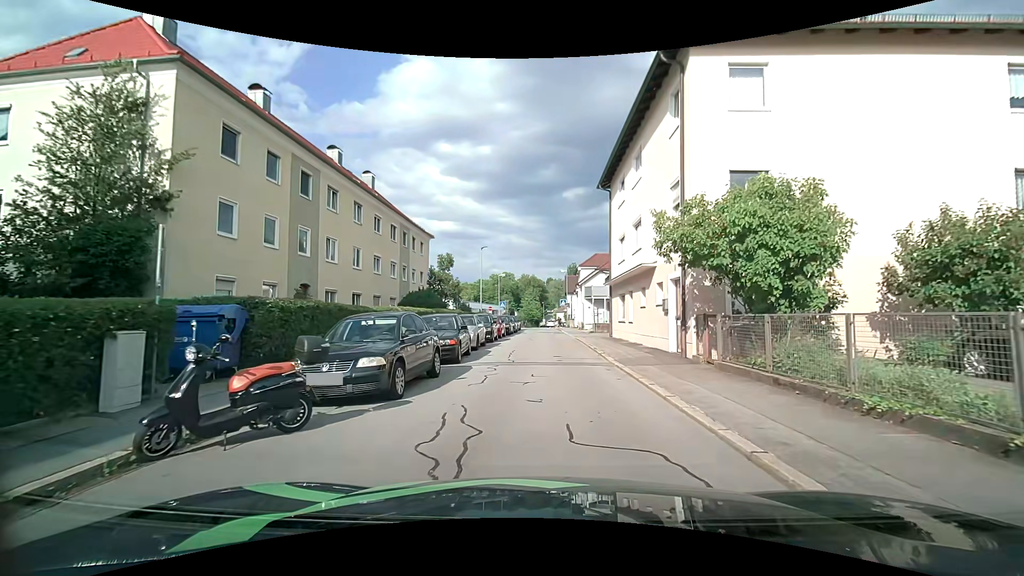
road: residential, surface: asphalt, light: Day
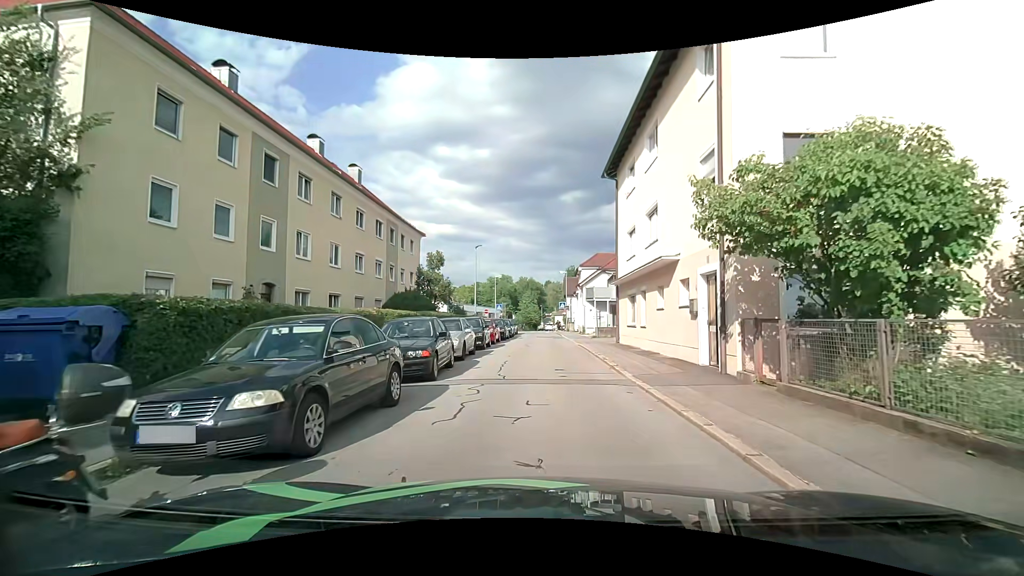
(0.0, +3.0) m; 0°
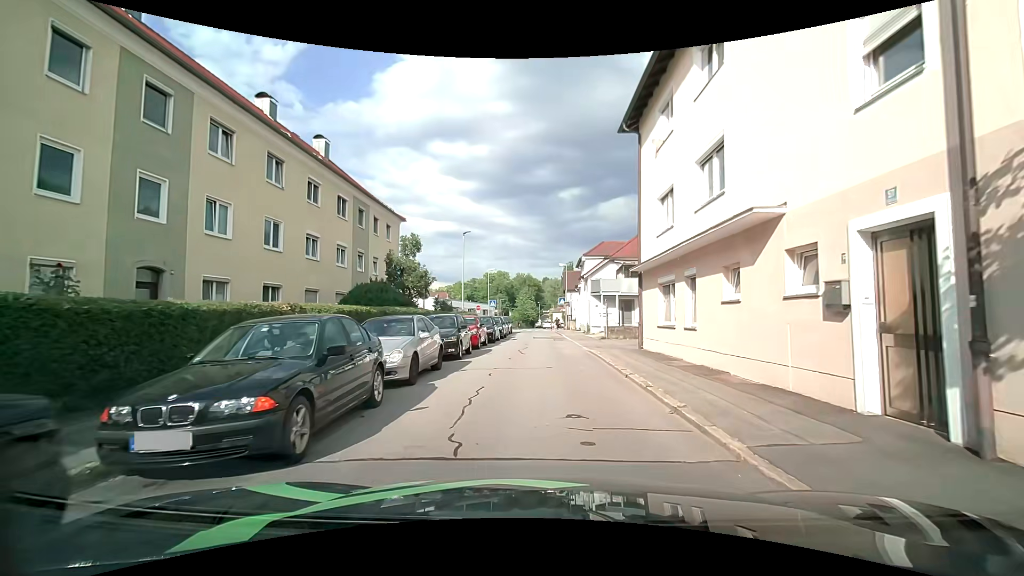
(0.0, +6.2) m; 0°
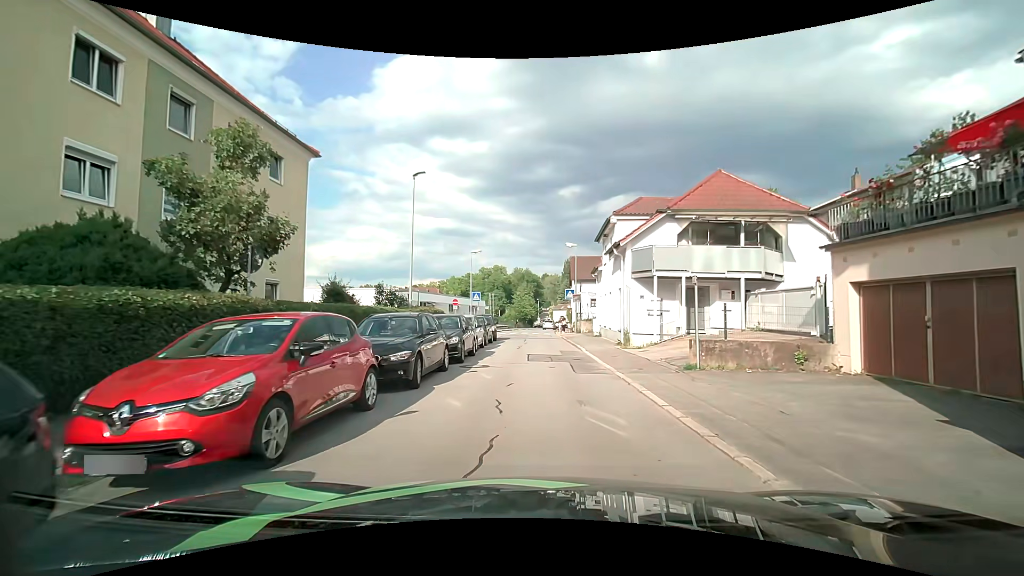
(-0.2, +16.3) m; 0°
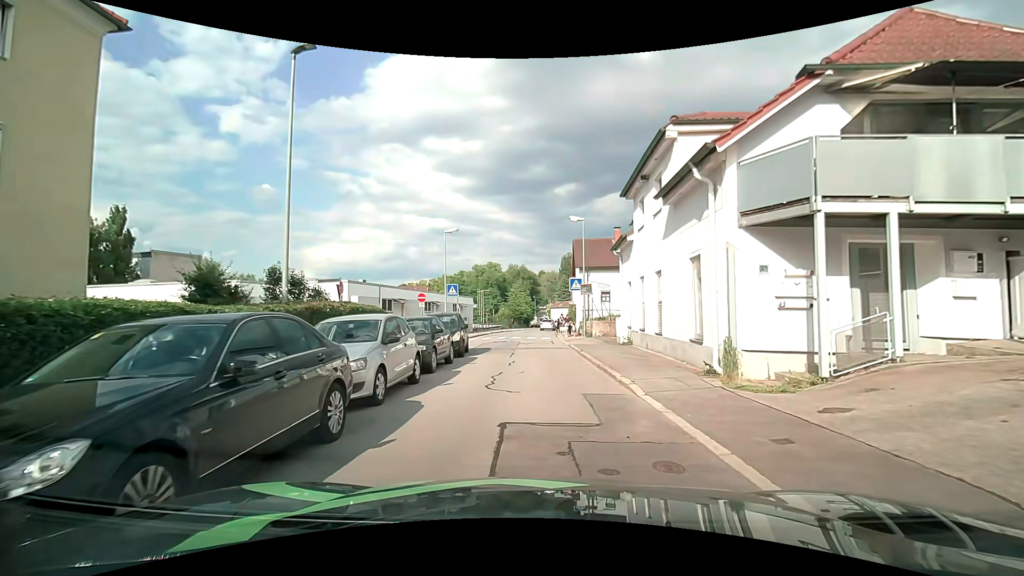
(0.0, +11.4) m; 0°
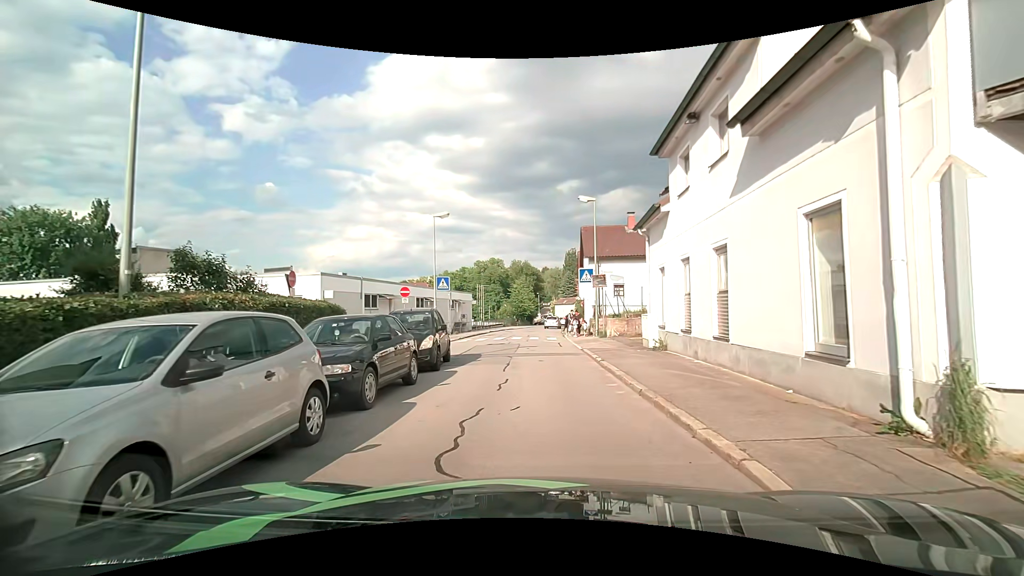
(0.0, +4.9) m; -1°
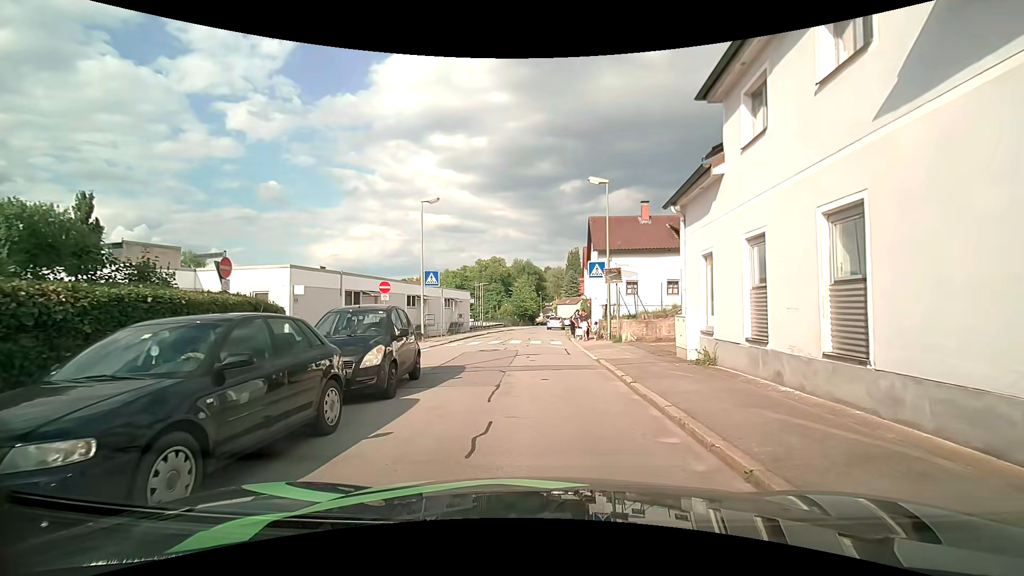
(0.0, +4.0) m; 0°
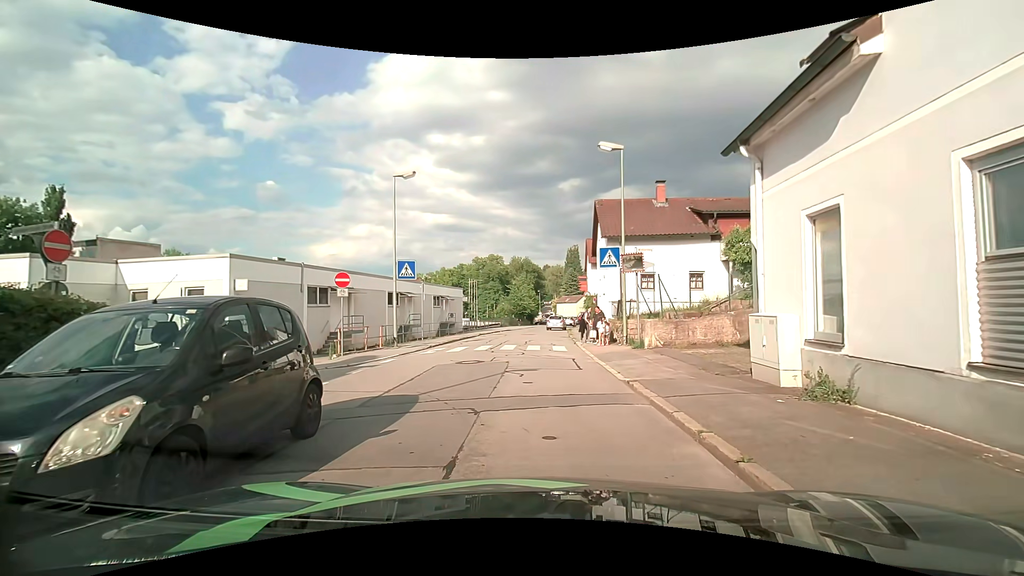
(0.0, +4.9) m; +2°
